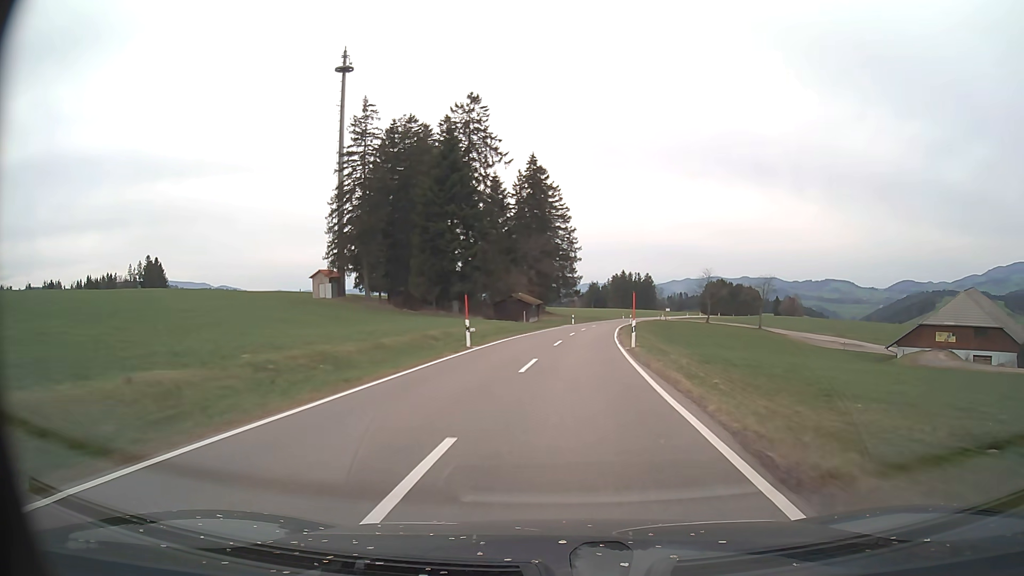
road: tertiary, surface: asphalt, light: Day
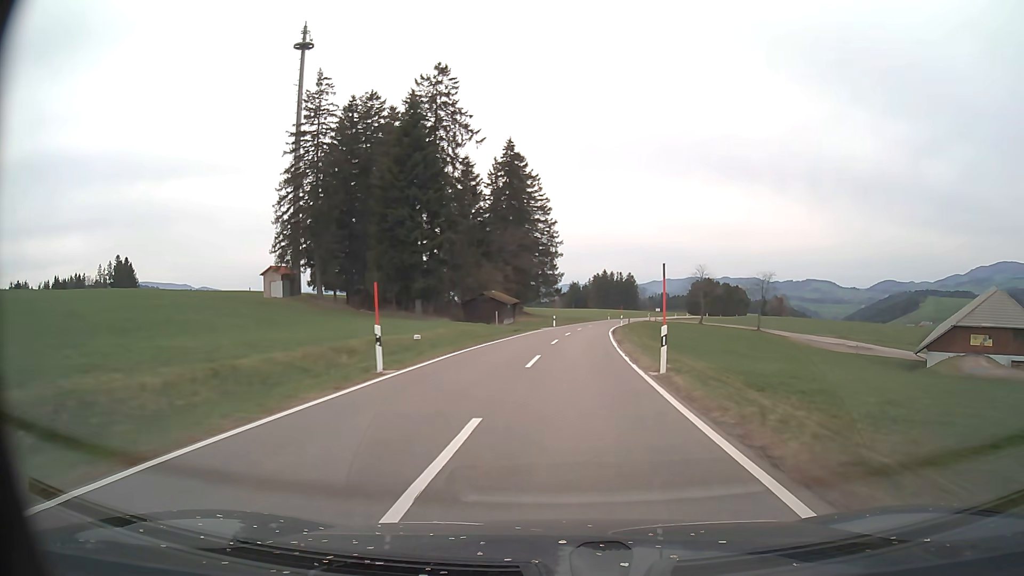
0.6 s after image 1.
(+0.1, +11.0) m; +2°
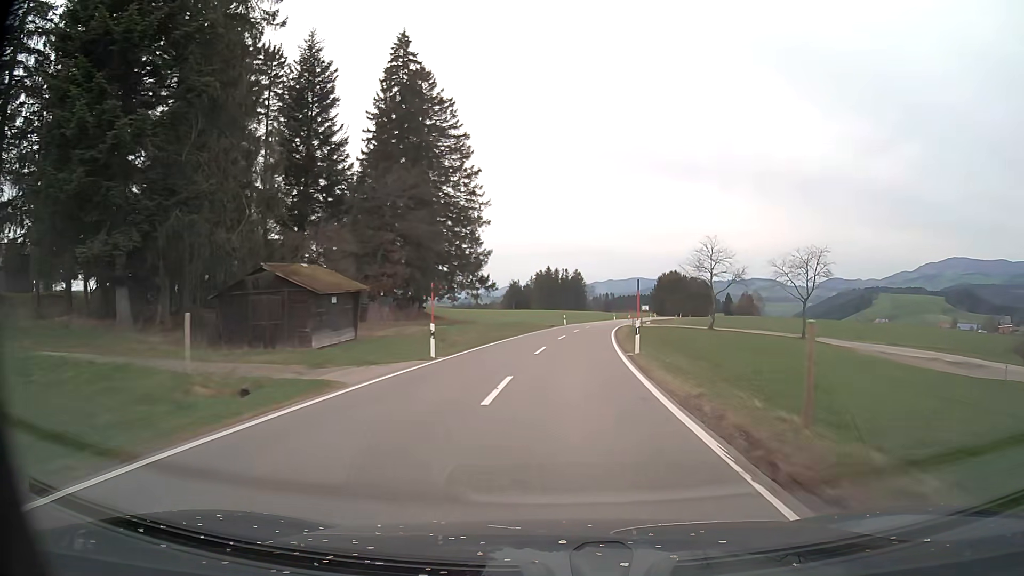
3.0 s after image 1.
(+1.9, +43.7) m; +5°
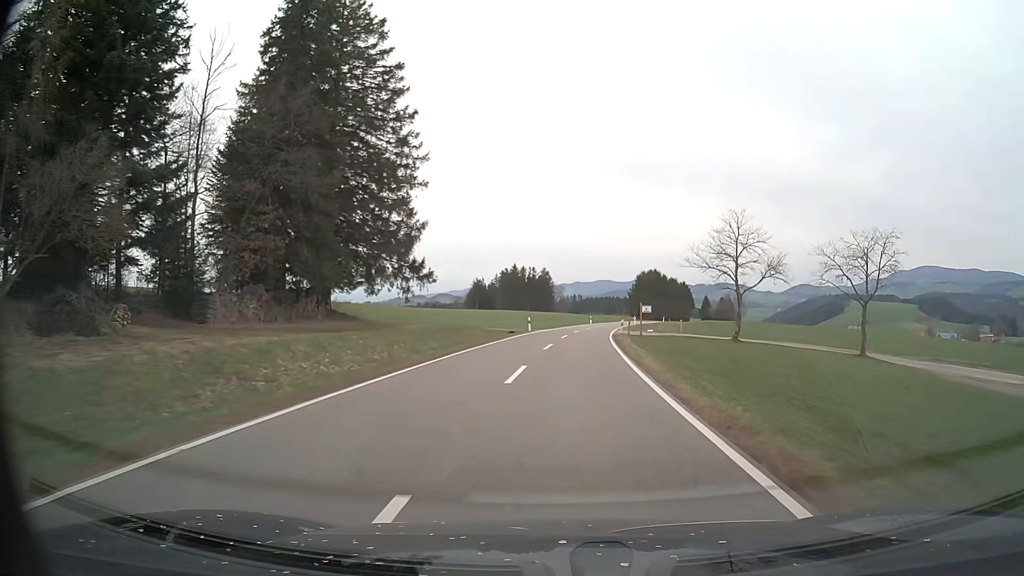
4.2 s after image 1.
(+0.4, +21.7) m; +3°
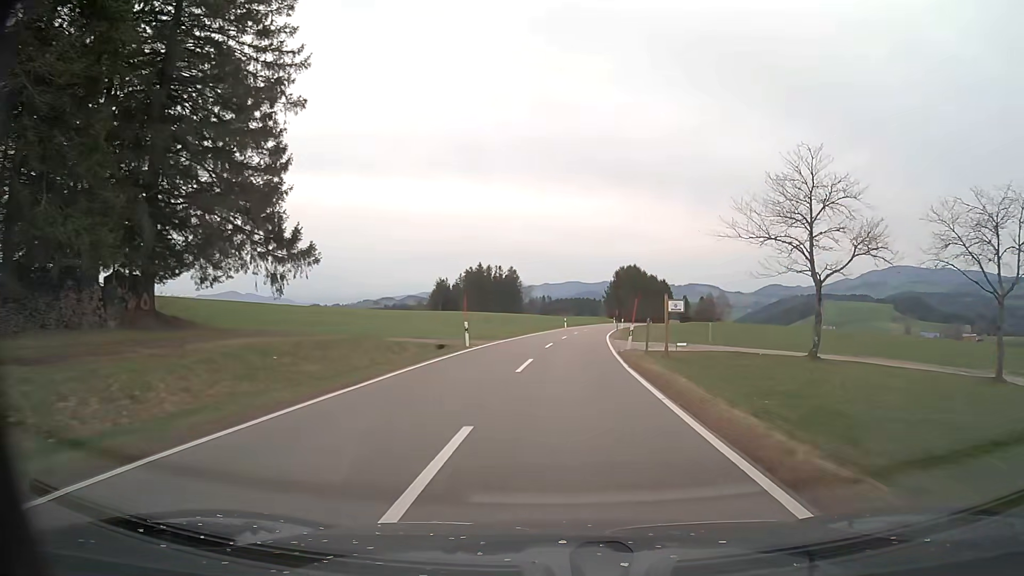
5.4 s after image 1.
(+0.5, +21.6) m; +3°
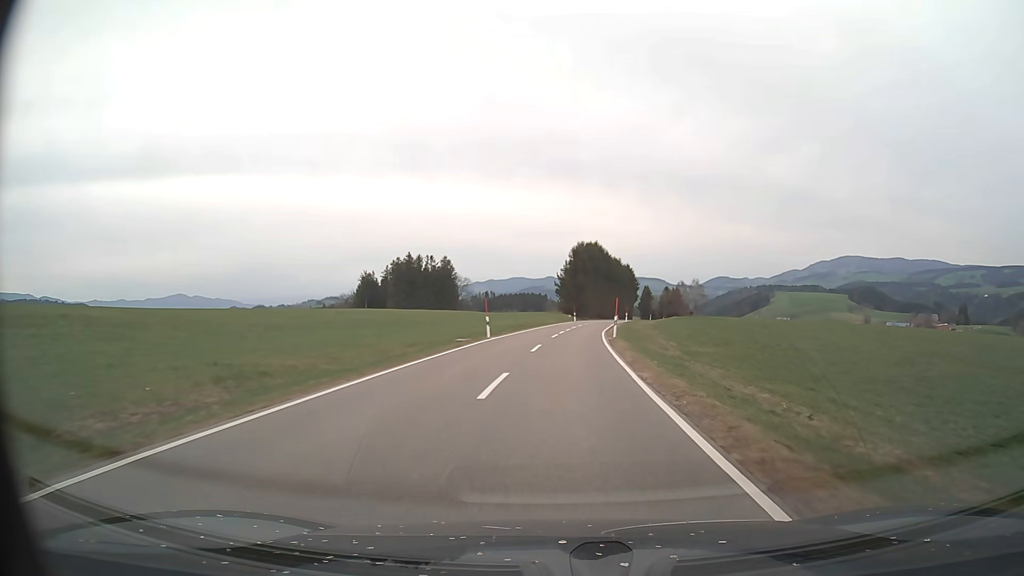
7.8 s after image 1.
(+1.8, +42.6) m; +5°
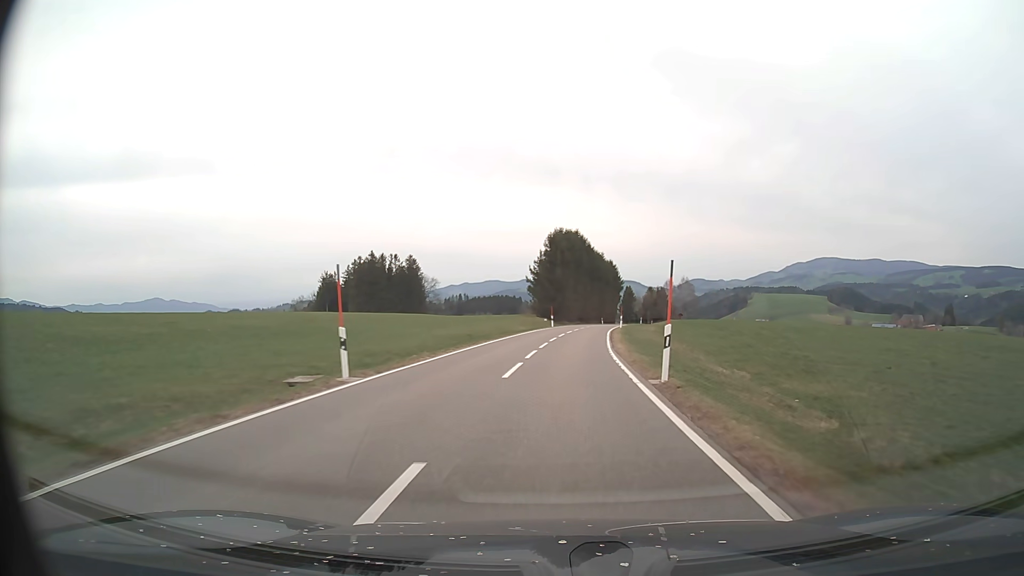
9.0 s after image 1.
(+0.3, +21.2) m; +2°
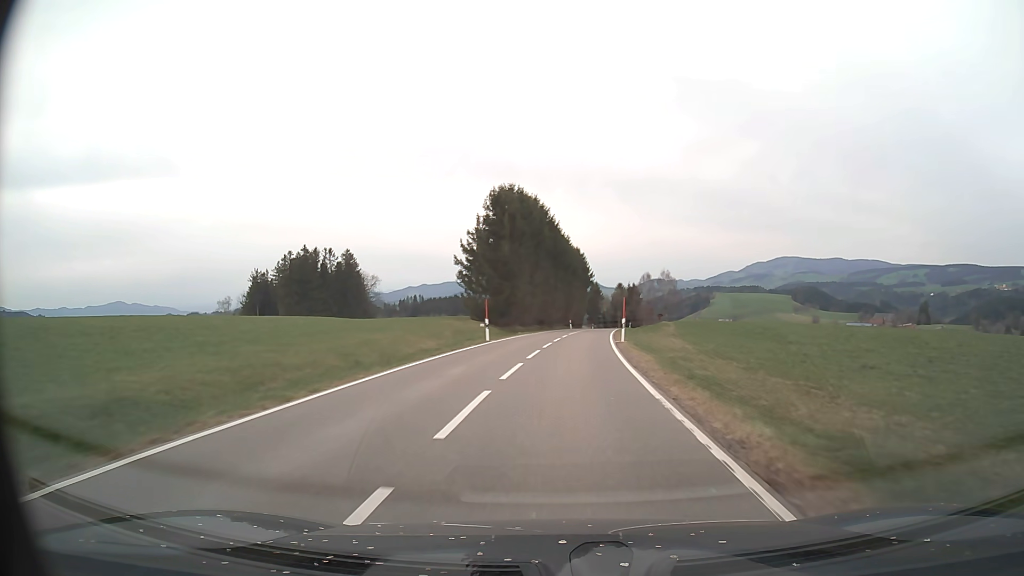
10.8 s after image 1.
(+1.0, +31.5) m; +4°
(0, +10) (0, +20) (+1, +30) (+1, +40) (+2, +50) (+3, +60) (+4, +70) (+6, +80) (+7, +90) (+9, +100) m
